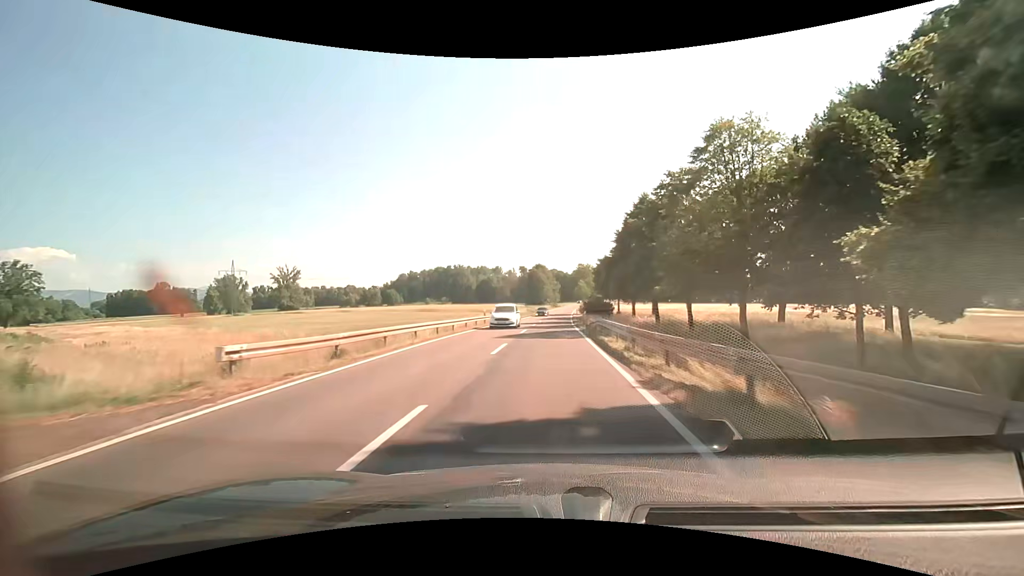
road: secondary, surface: asphalt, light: Day
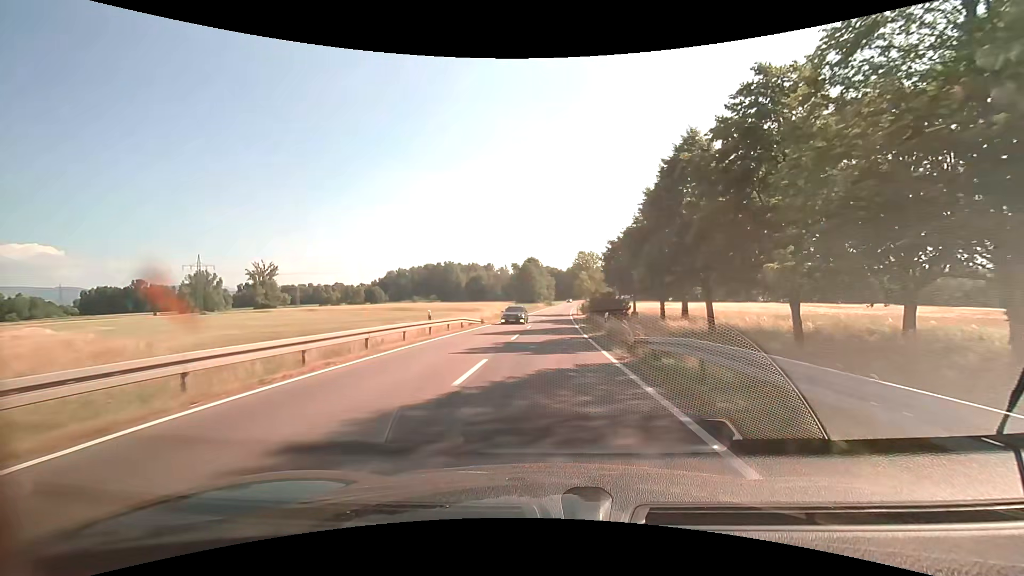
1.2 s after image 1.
(+0.2, +18.2) m; +1°
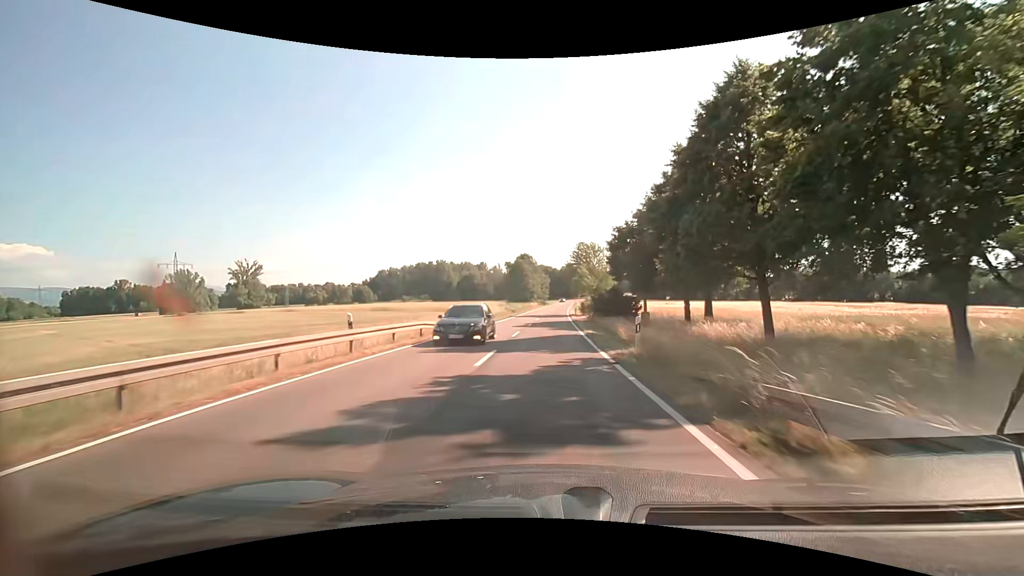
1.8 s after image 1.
(+0.1, +9.2) m; +1°
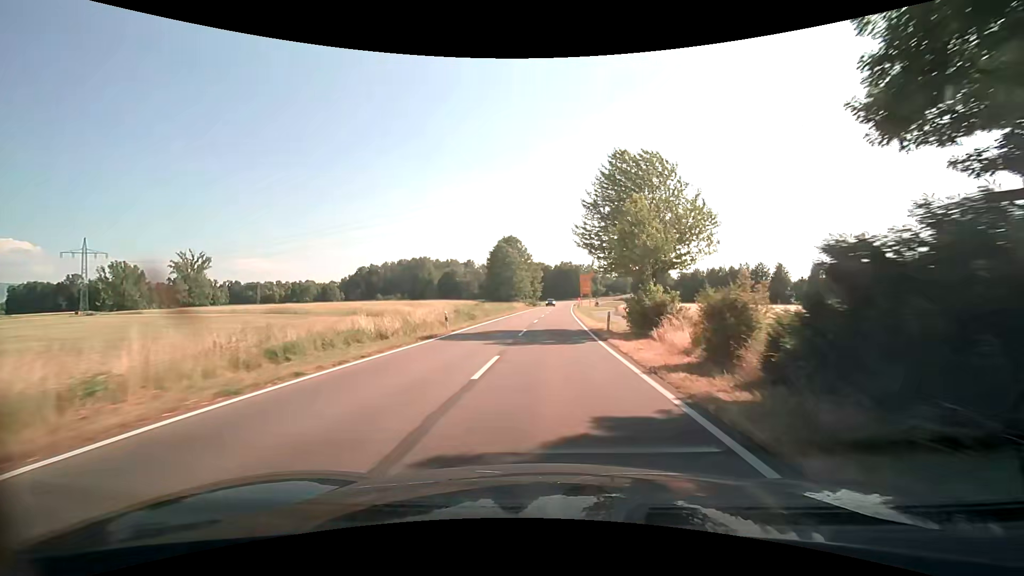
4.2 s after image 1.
(+0.4, +37.8) m; +1°
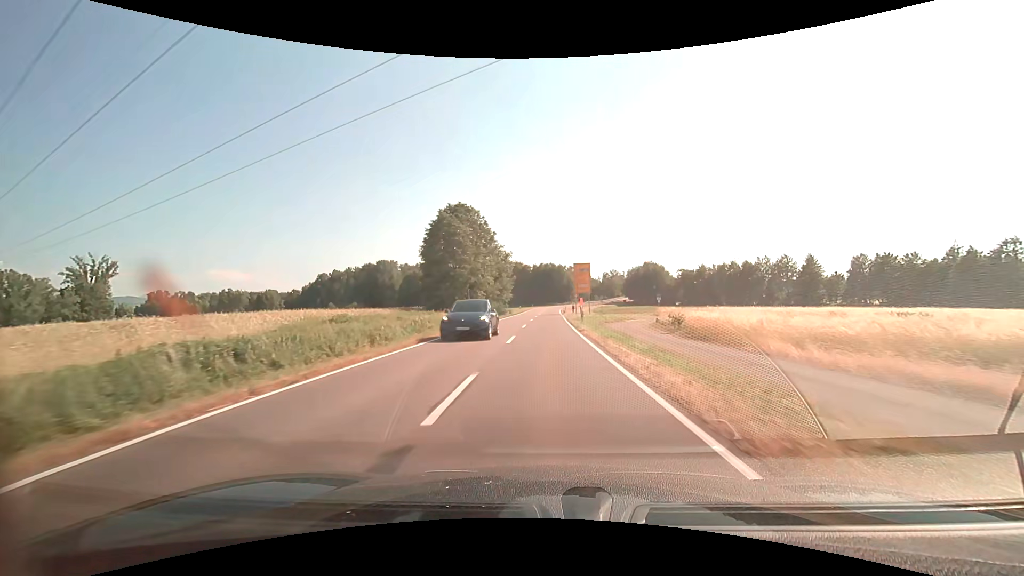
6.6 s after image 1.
(+1.0, +39.7) m; +3°
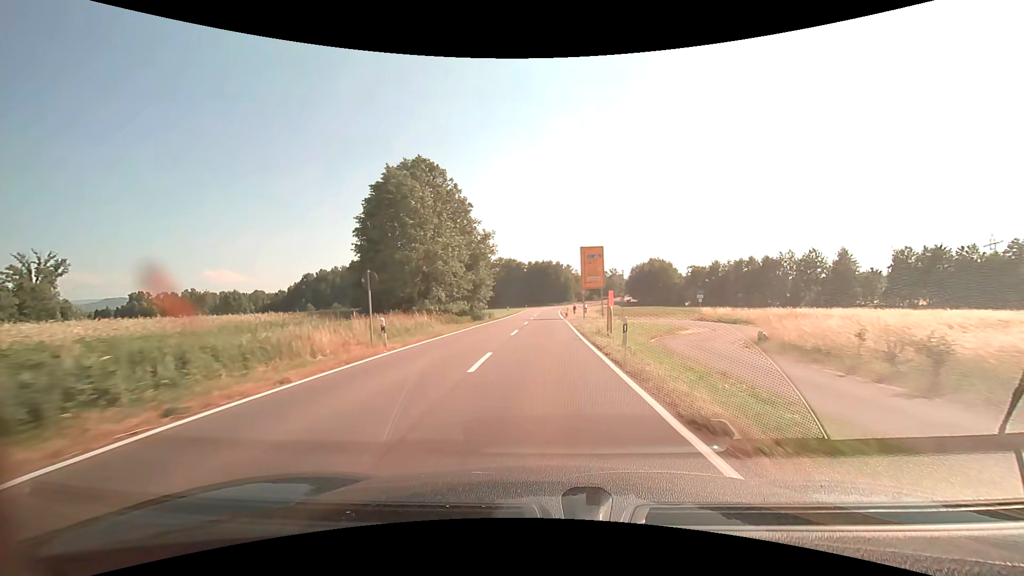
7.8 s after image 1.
(+0.1, +19.9) m; 0°
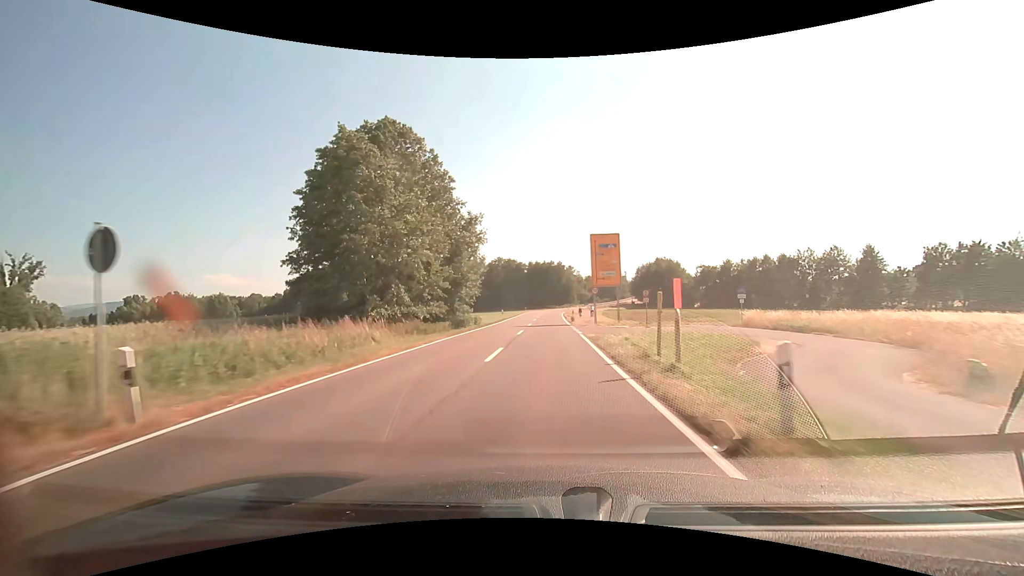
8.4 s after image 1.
(0.0, +10.0) m; 0°
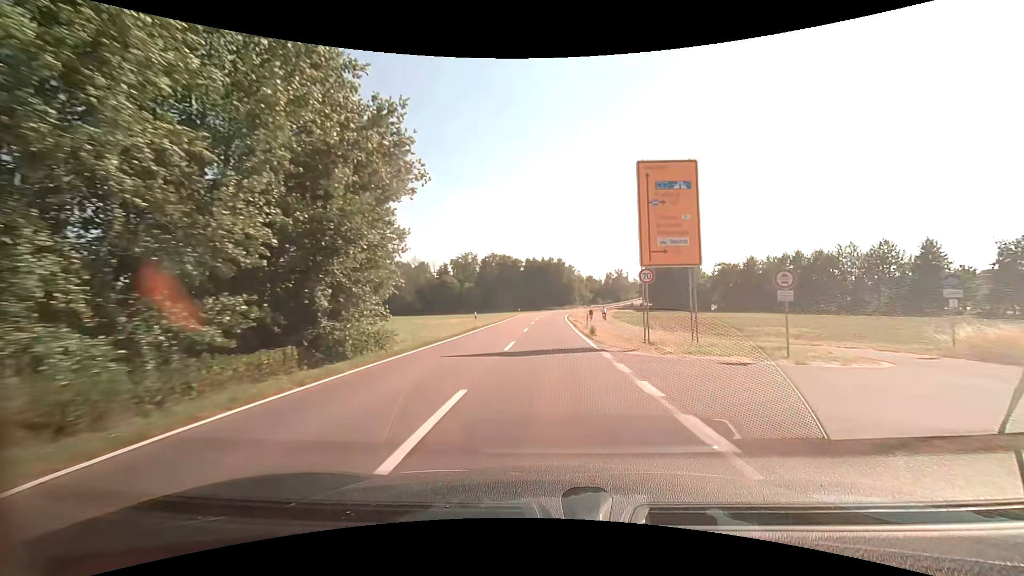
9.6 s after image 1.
(0.0, +20.1) m; 0°
(0, +10) (0, +20) (0, +30) (+1, +40) (+1, +50) (+1, +60) (+1, +70) (+2, +80) (+3, +90) (+4, +100) m
